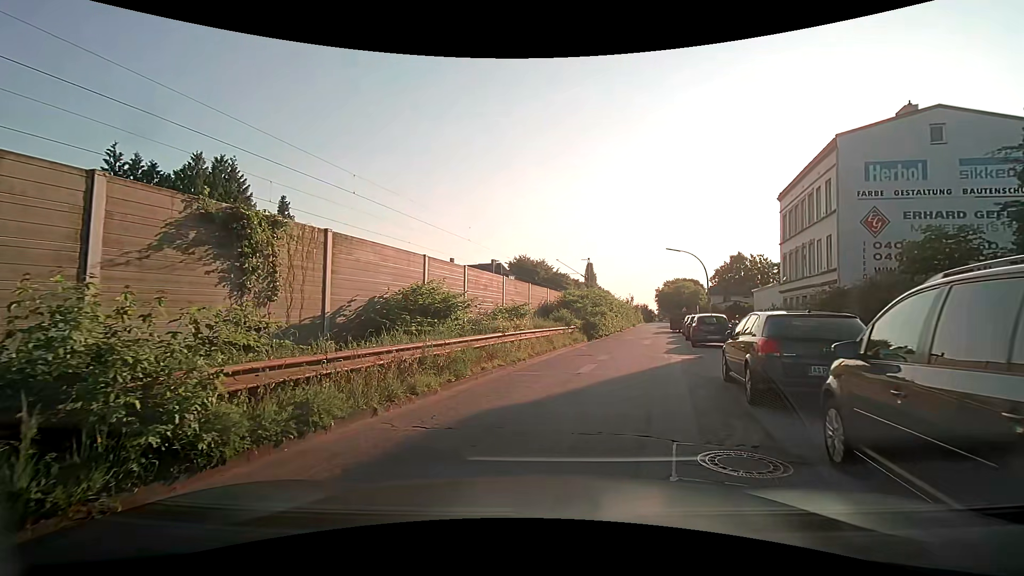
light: Day
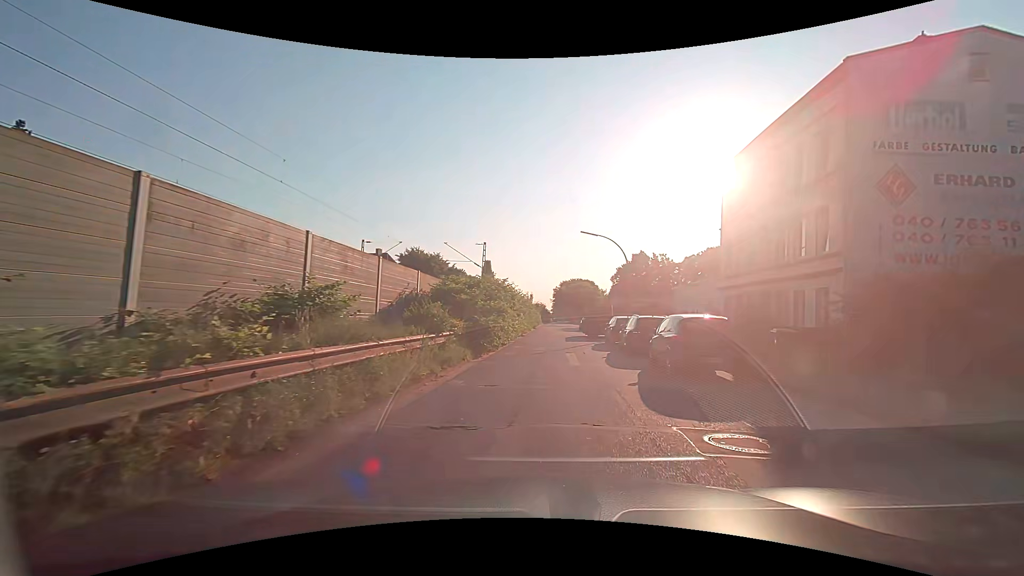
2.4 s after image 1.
(+1.3, +12.0) m; +12°
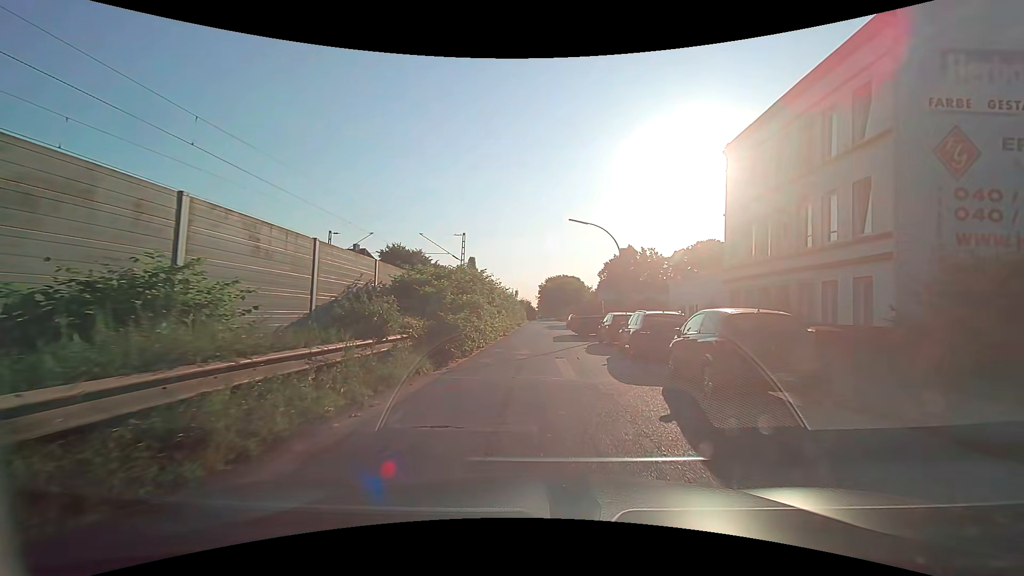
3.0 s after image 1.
(+0.1, +3.8) m; +1°
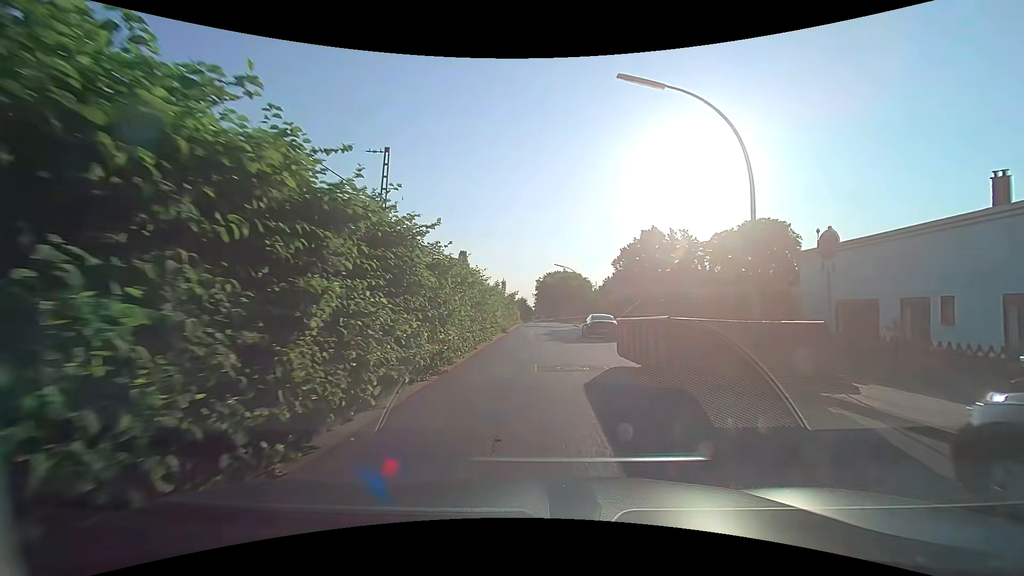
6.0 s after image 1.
(+0.4, +20.9) m; 0°
